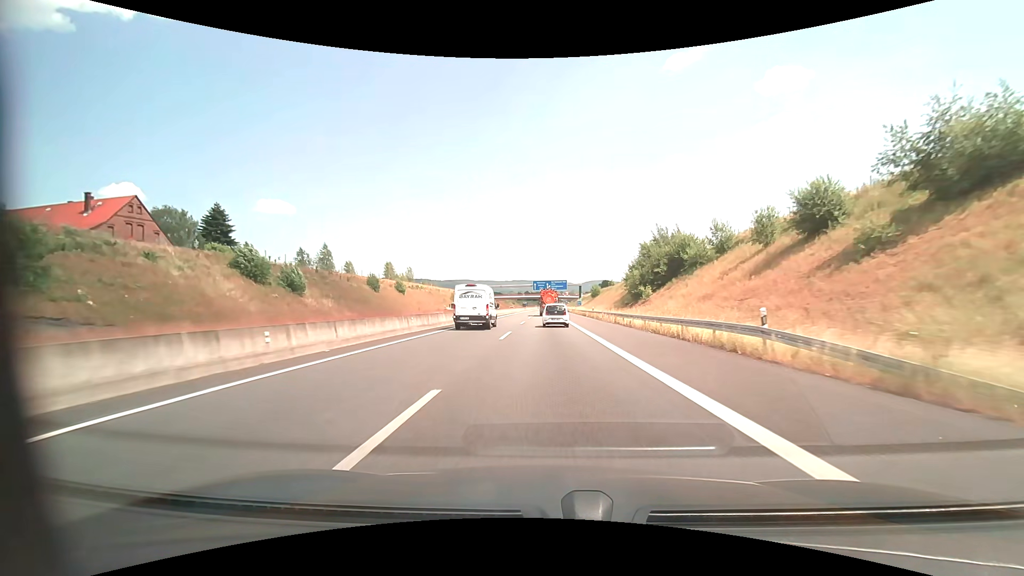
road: motorway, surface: asphalt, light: Day
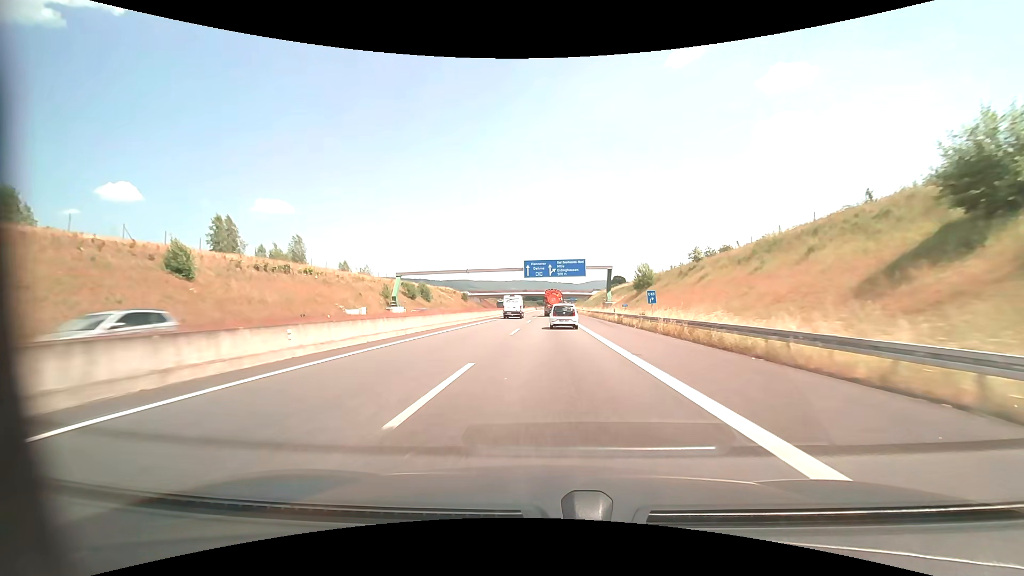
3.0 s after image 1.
(0.0, +69.0) m; 0°
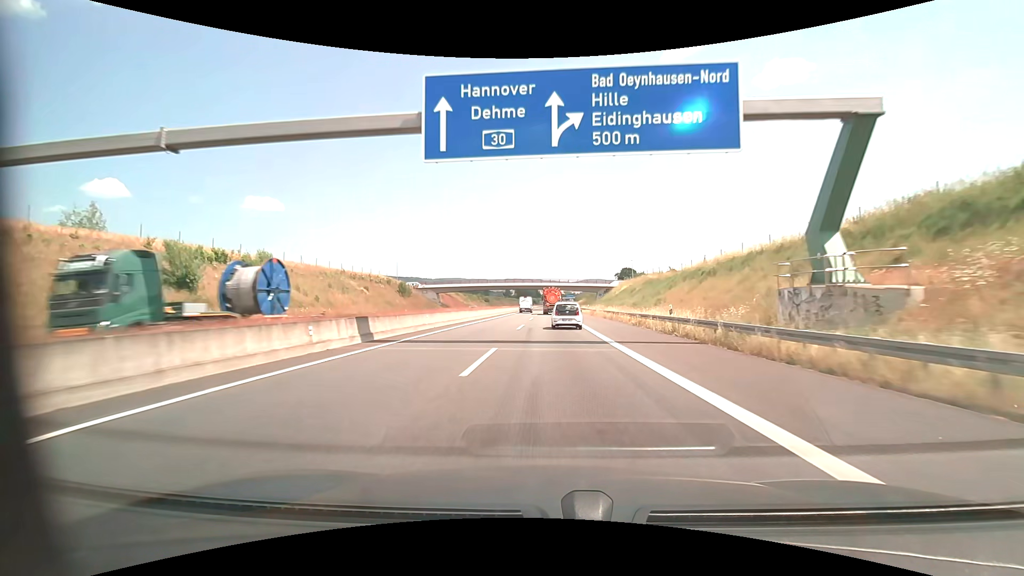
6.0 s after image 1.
(+0.3, +68.6) m; +1°
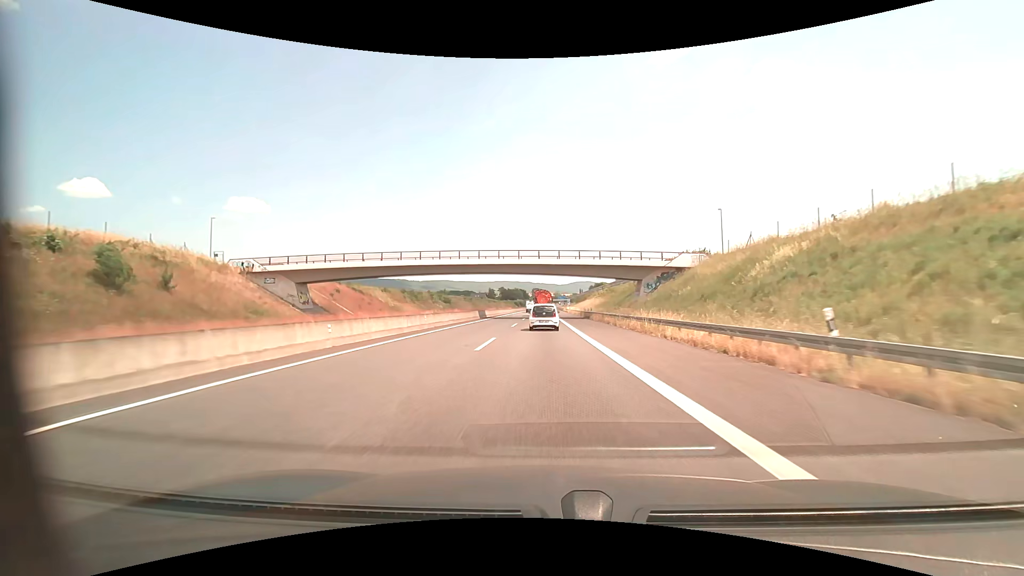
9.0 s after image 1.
(+0.7, +67.1) m; +1°
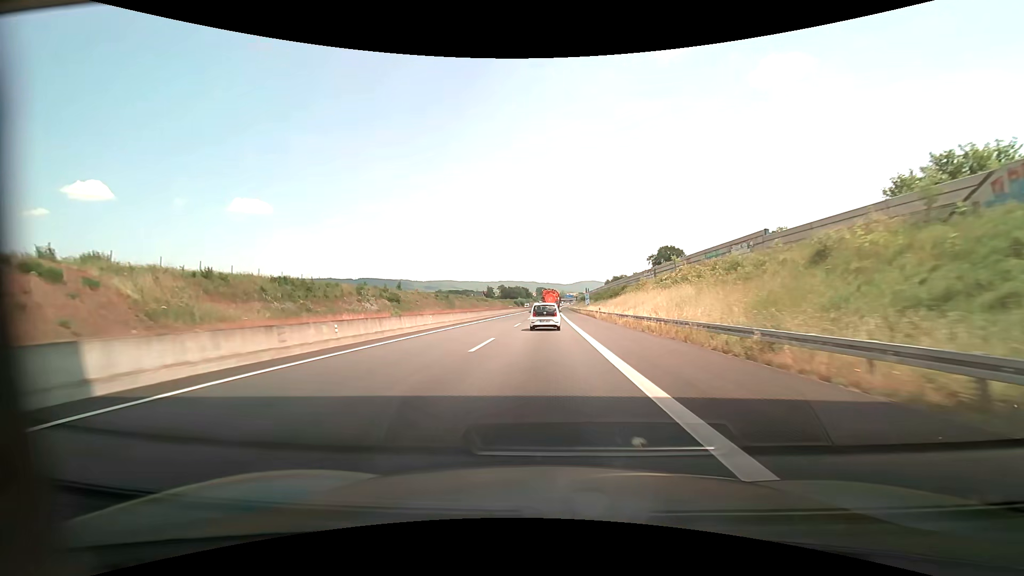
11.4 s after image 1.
(+0.1, +55.2) m; 0°
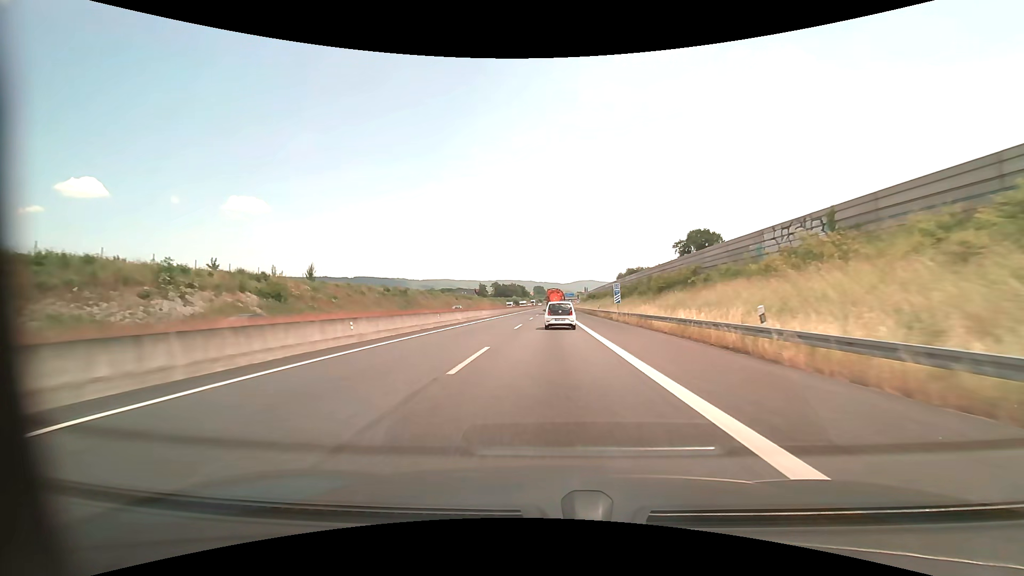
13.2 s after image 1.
(0.0, +41.4) m; 0°
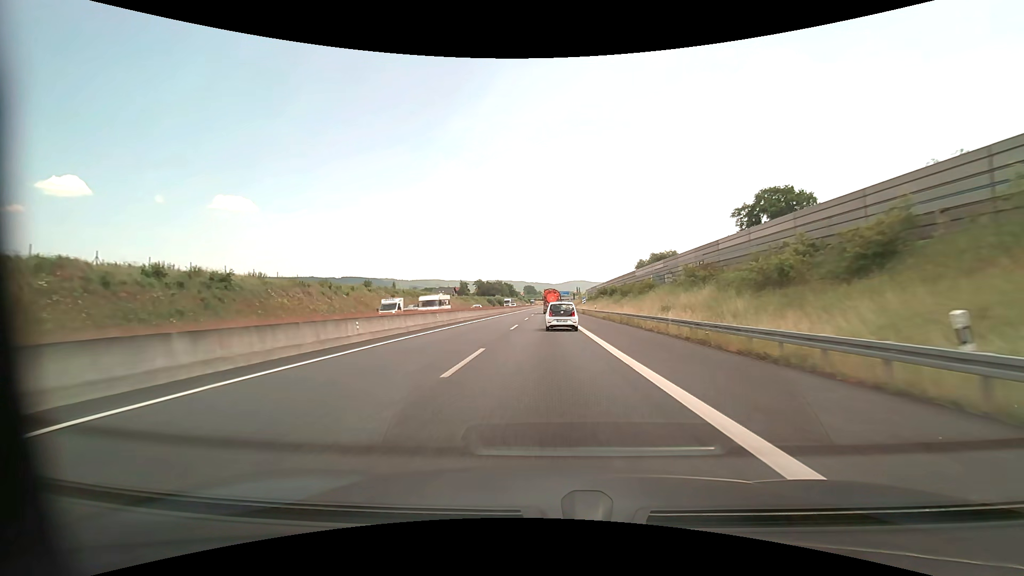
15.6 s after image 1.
(+0.7, +54.8) m; +1°
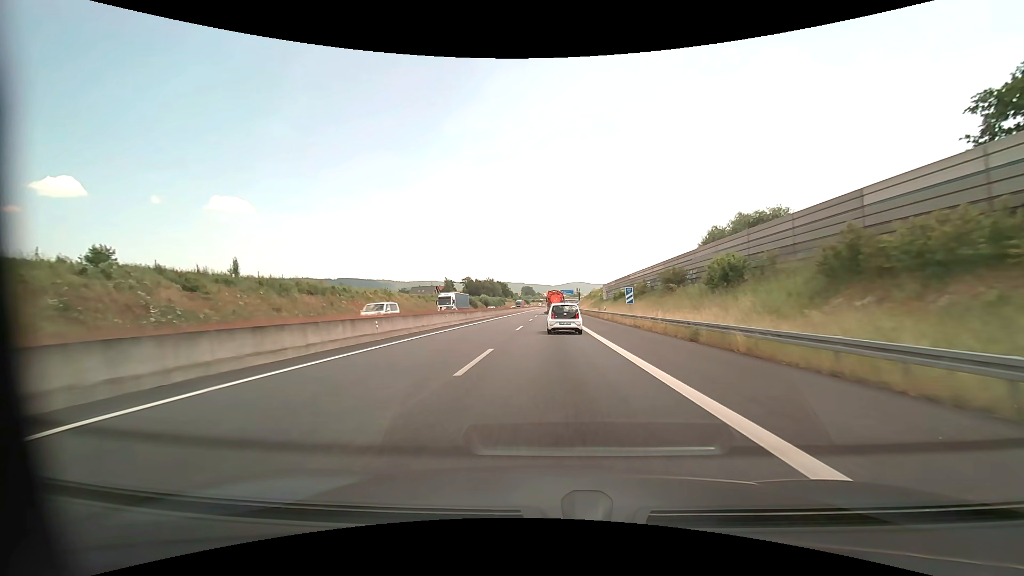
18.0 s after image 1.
(-0.1, +54.4) m; 0°
(0, +10) (0, +20) (0, +30) (0, +40) (0, +50) (0, +60) (+1, +70) (+1, +80) (+1, +90) (+1, +100) m
